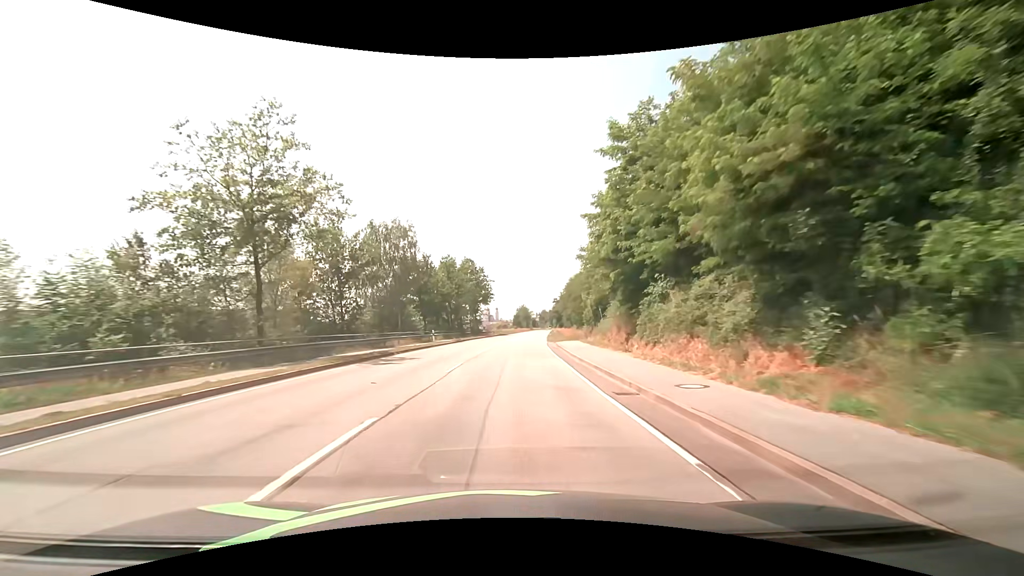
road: primary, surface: asphalt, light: Day
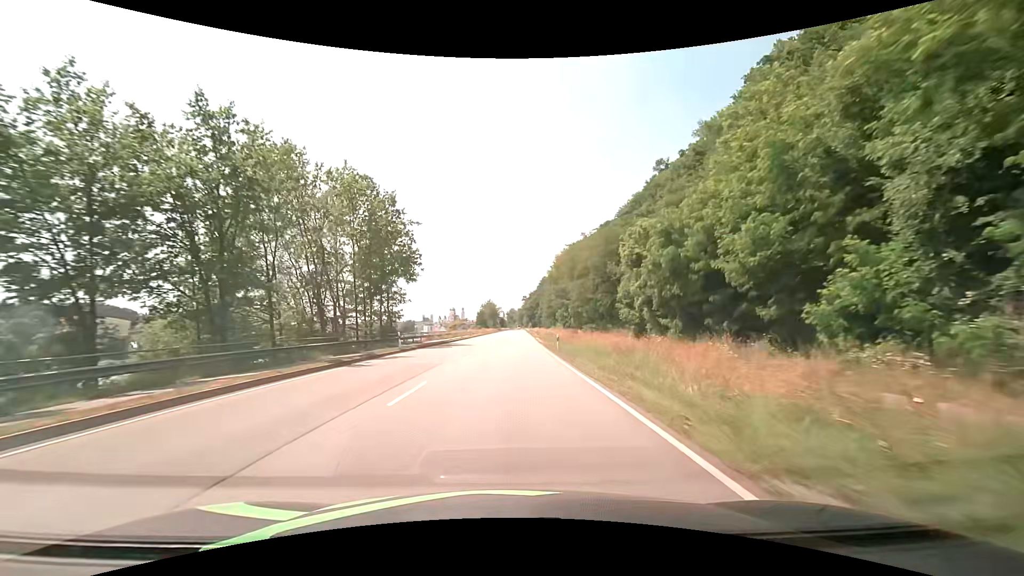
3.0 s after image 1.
(+2.0, +53.9) m; +4°
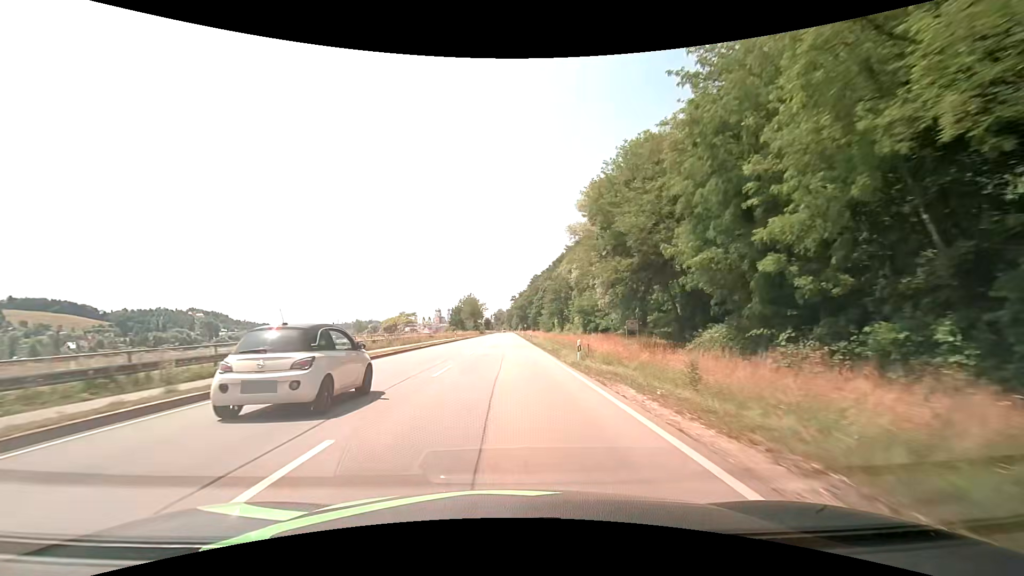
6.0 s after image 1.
(+0.6, +53.9) m; +1°
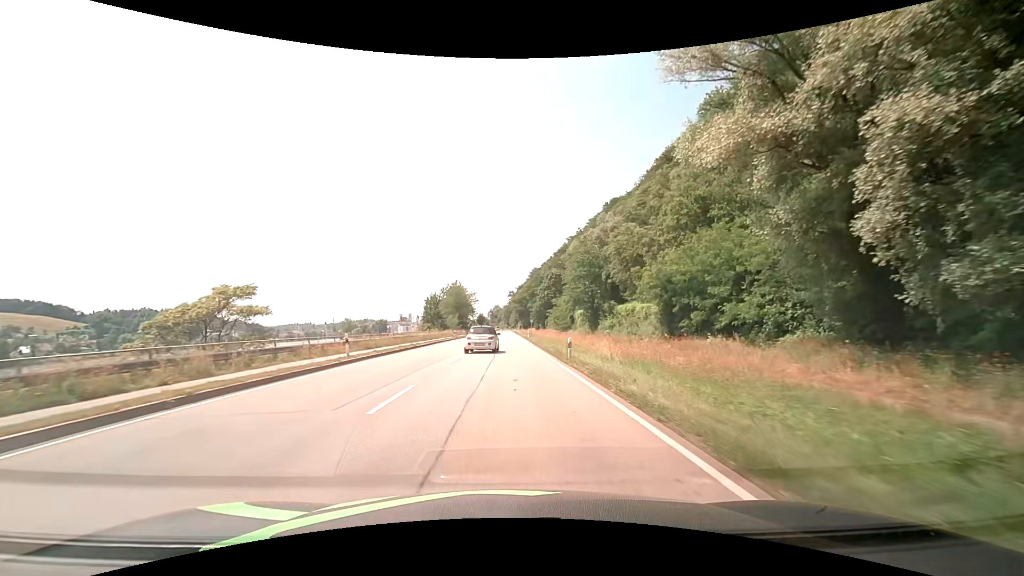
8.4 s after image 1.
(+0.2, +43.2) m; 0°
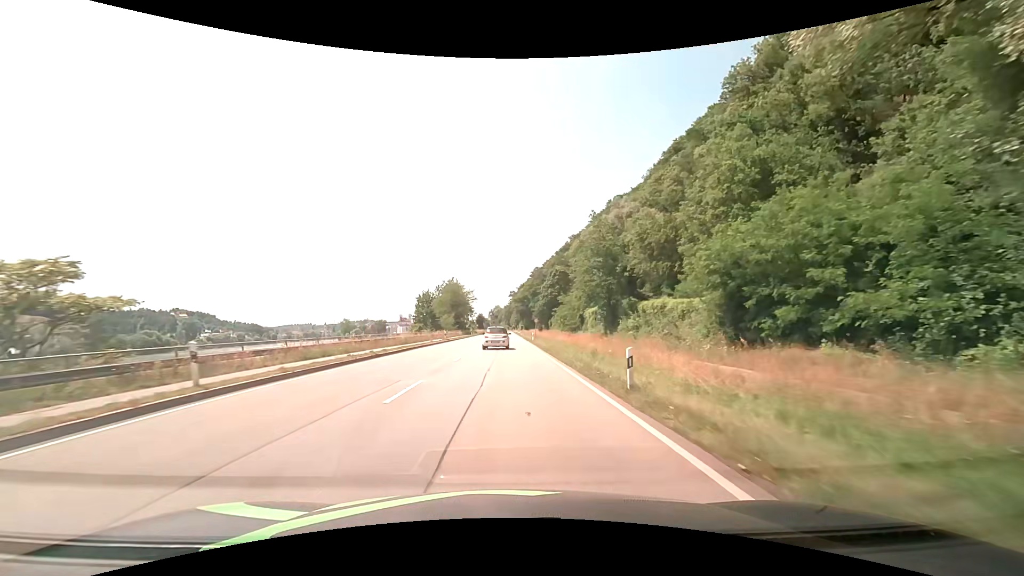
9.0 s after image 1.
(0.0, +10.8) m; 0°
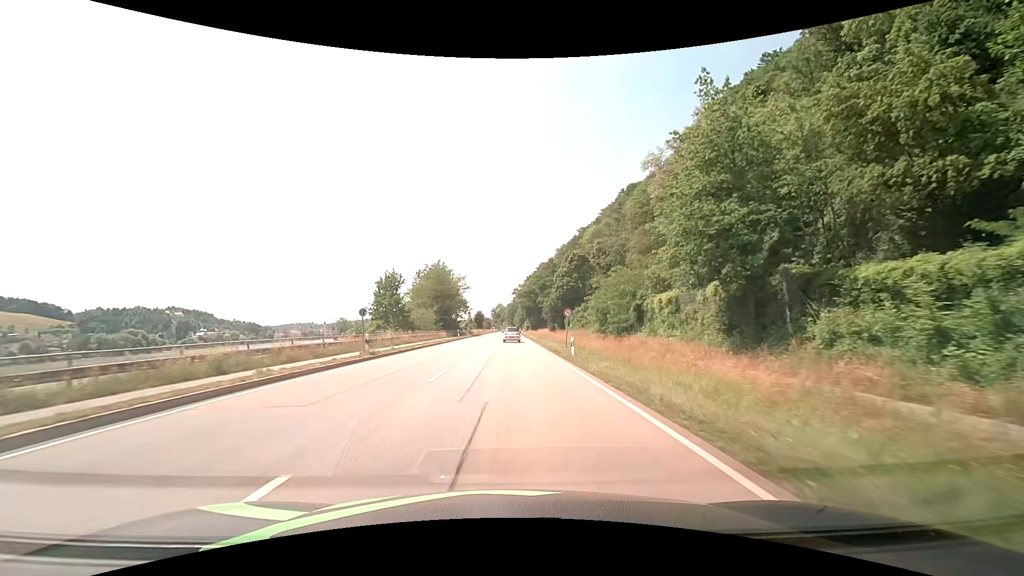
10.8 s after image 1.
(-0.1, +32.4) m; 0°
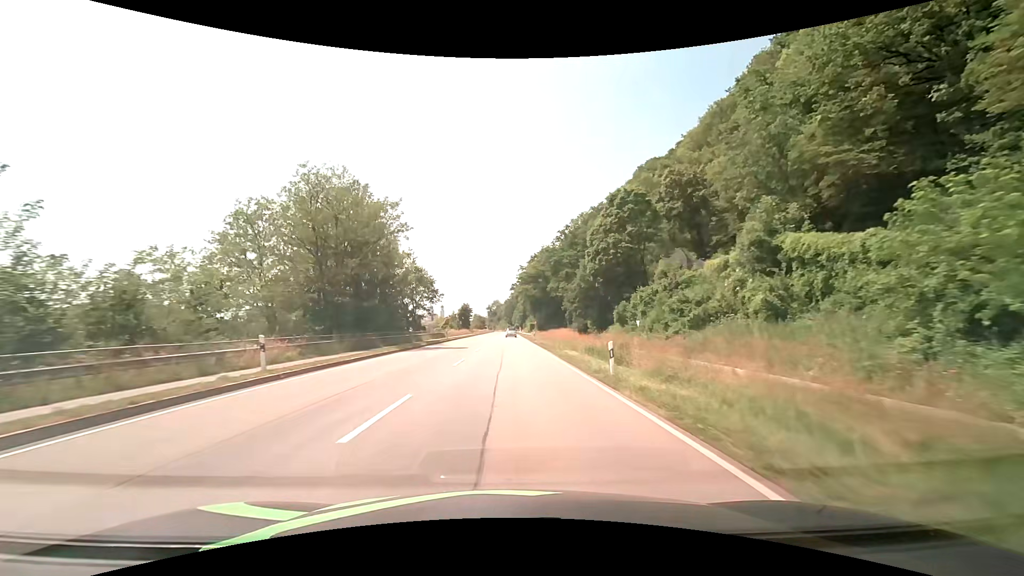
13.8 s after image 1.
(+0.2, +54.0) m; 0°
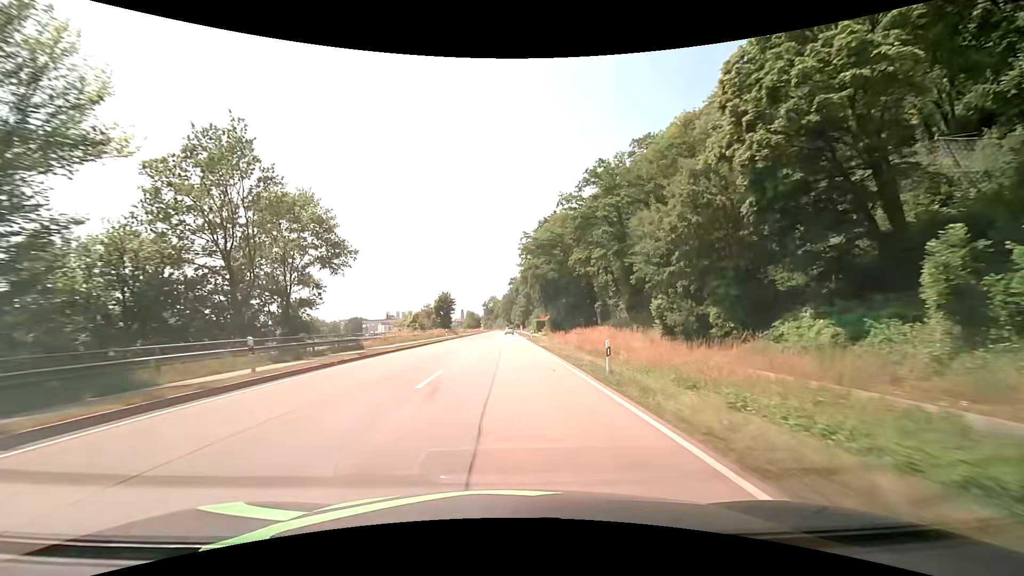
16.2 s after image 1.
(0.0, +43.1) m; 0°
(0, +10) (0, +20) (0, +30) (0, +40) (0, +50) (0, +60) (0, +70) (0, +80) (0, +90) (0, +100) m
